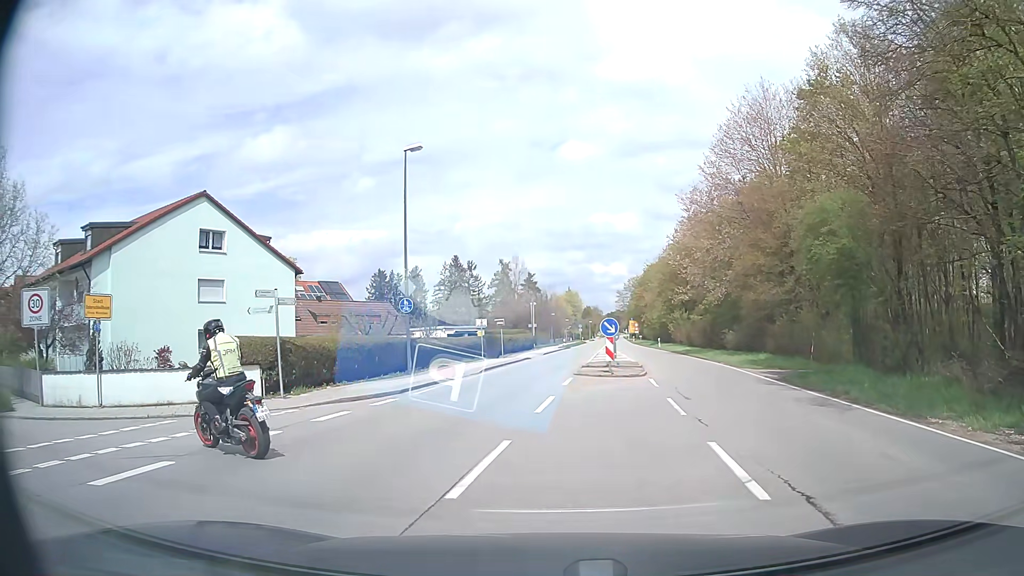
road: secondary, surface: asphalt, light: Day
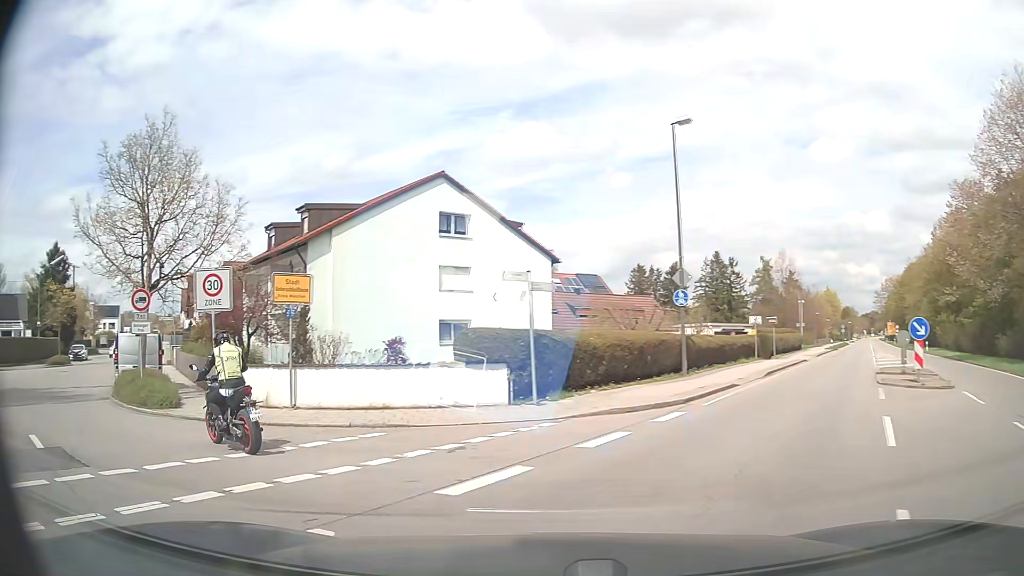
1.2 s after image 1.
(-0.8, +3.6) m; -22°
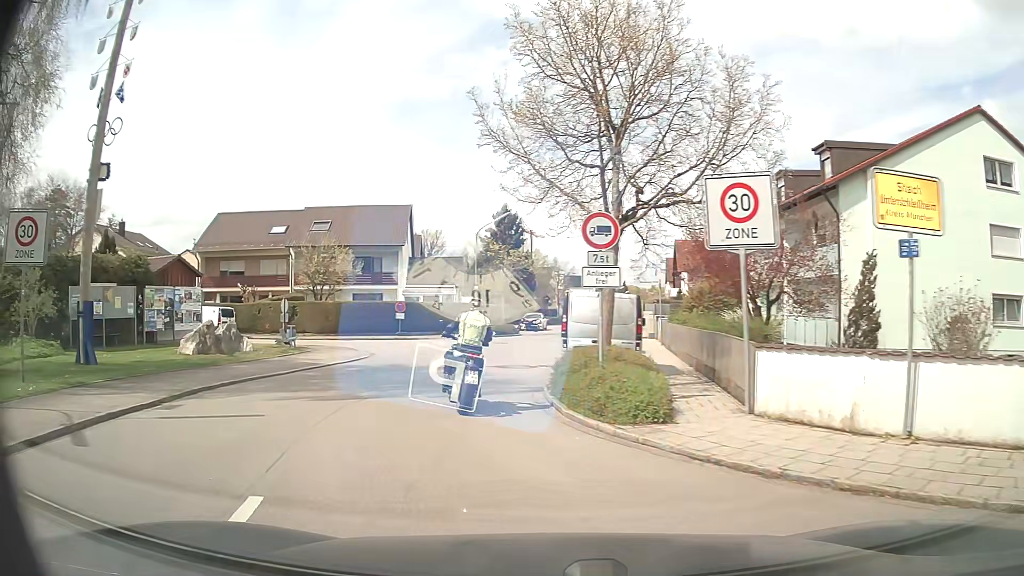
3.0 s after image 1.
(-3.2, +7.2) m; -41°
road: residential
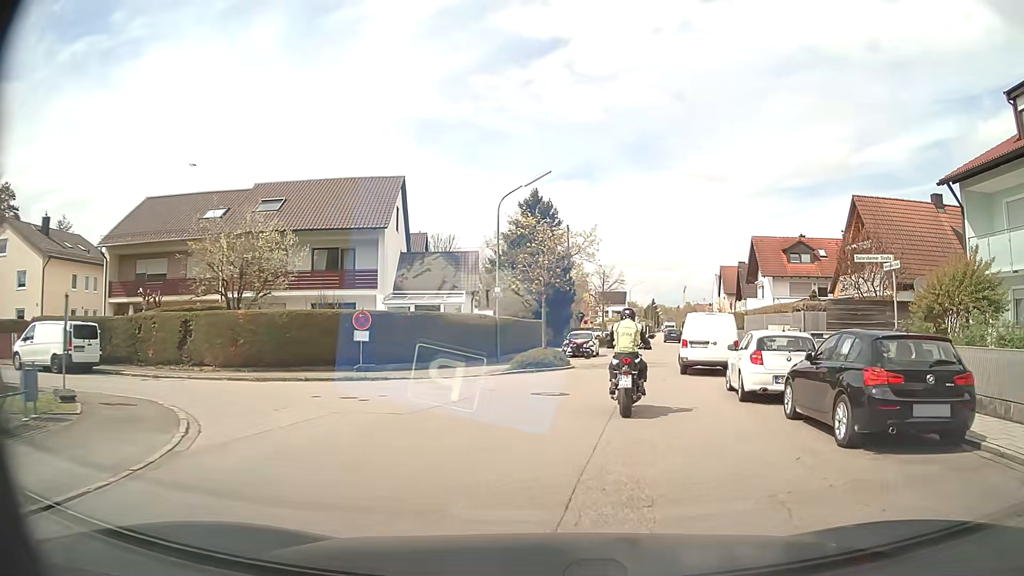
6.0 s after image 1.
(-2.3, +17.6) m; -4°
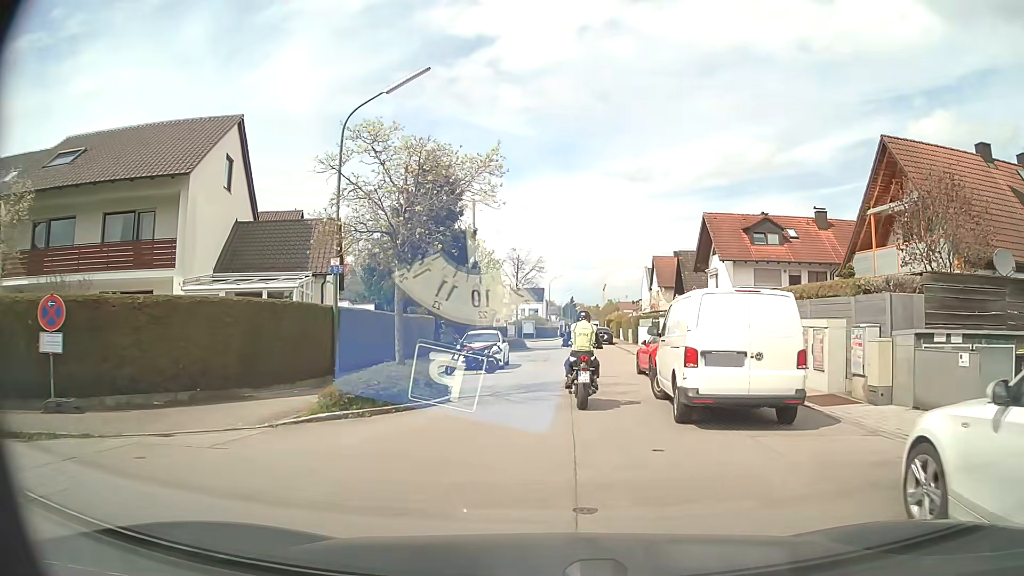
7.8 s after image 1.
(+1.1, +11.8) m; +8°
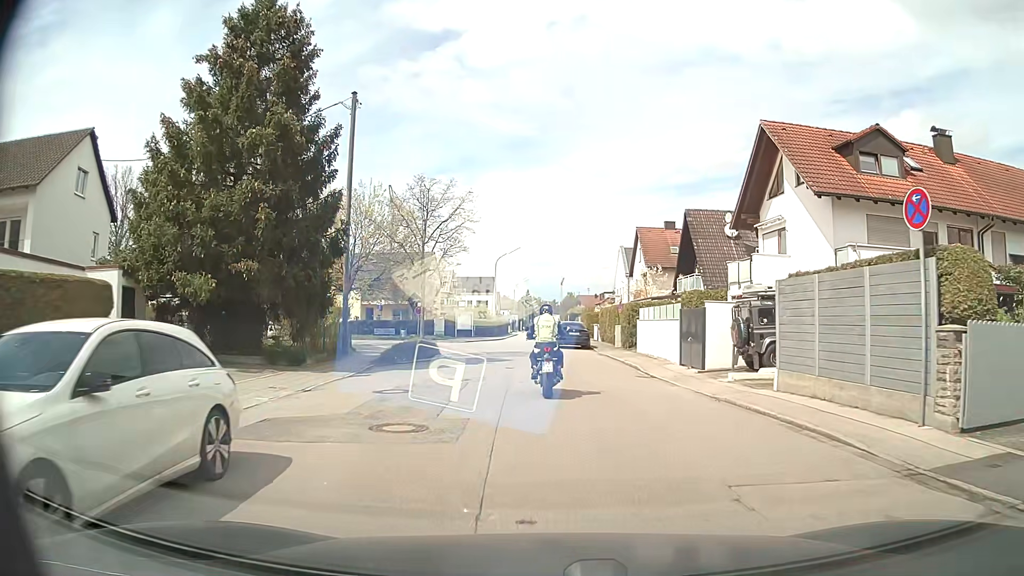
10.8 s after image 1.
(+0.7, +22.0) m; +4°
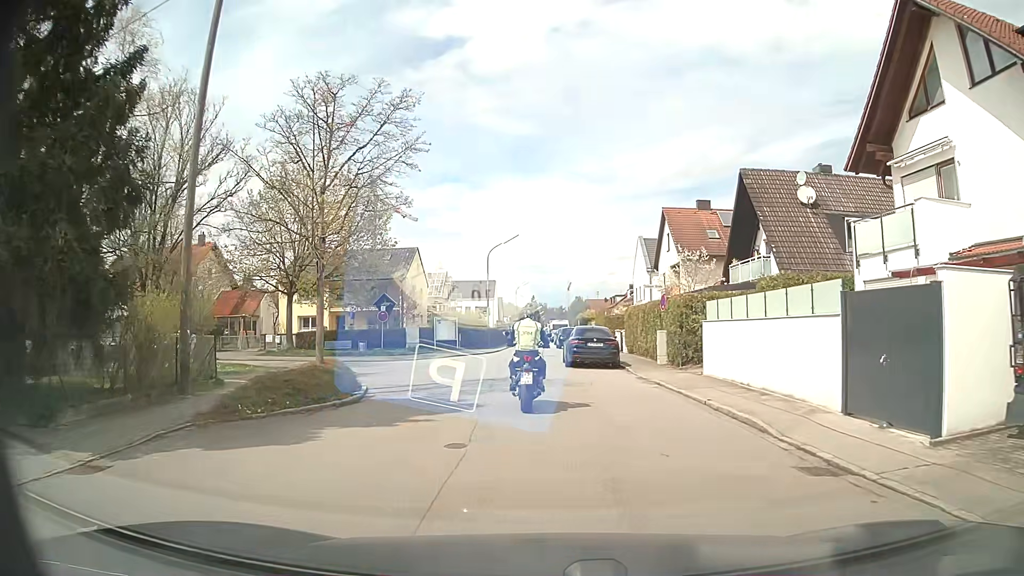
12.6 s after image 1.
(0.0, +12.4) m; -1°
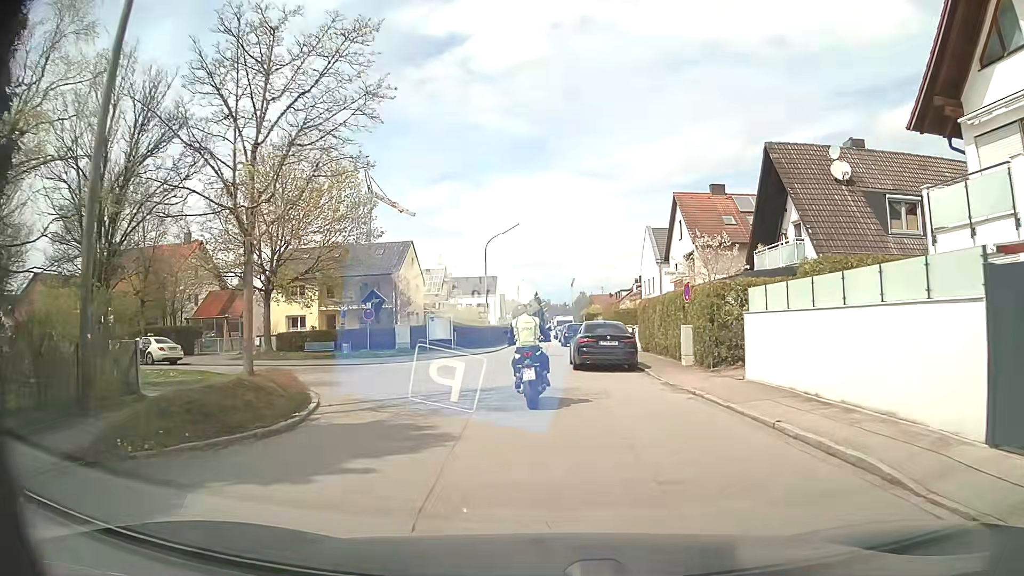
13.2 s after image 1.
(0.0, +3.7) m; -1°
(0, +10) (-2, +20) (-10, +26) (-19, +29) (-29, +32) (-38, +35) (-48, +39) (-57, +42) (-66, +46) (-75, +50) m
